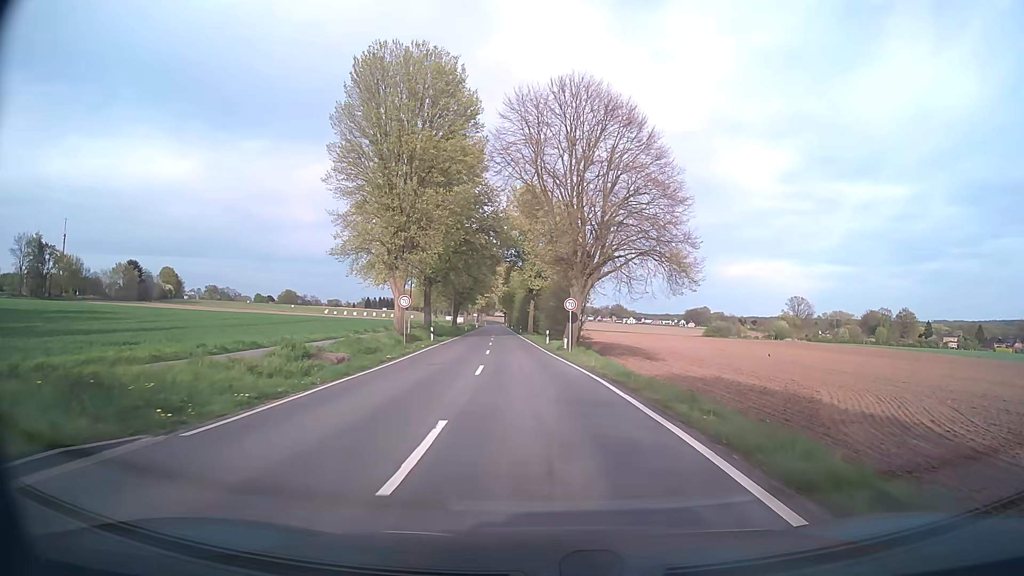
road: tertiary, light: Day
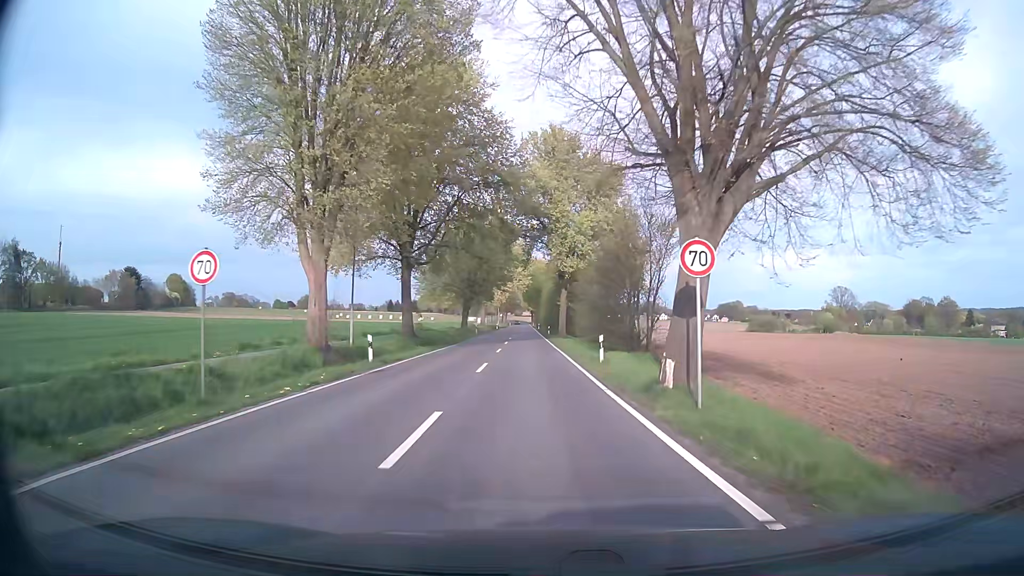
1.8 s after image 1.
(-0.6, +23.2) m; -2°
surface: asphalt
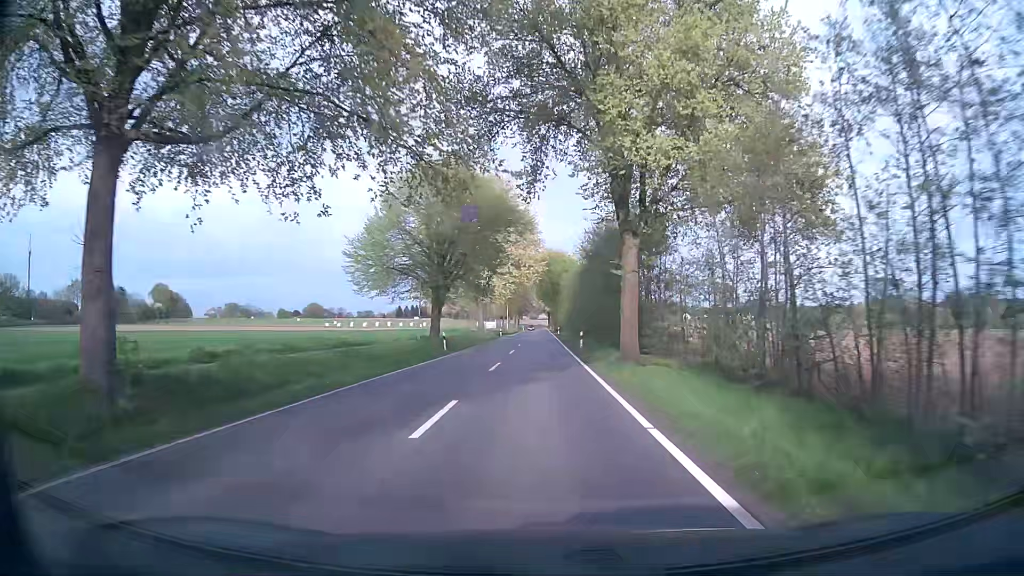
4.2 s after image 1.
(-0.5, +34.8) m; -1°
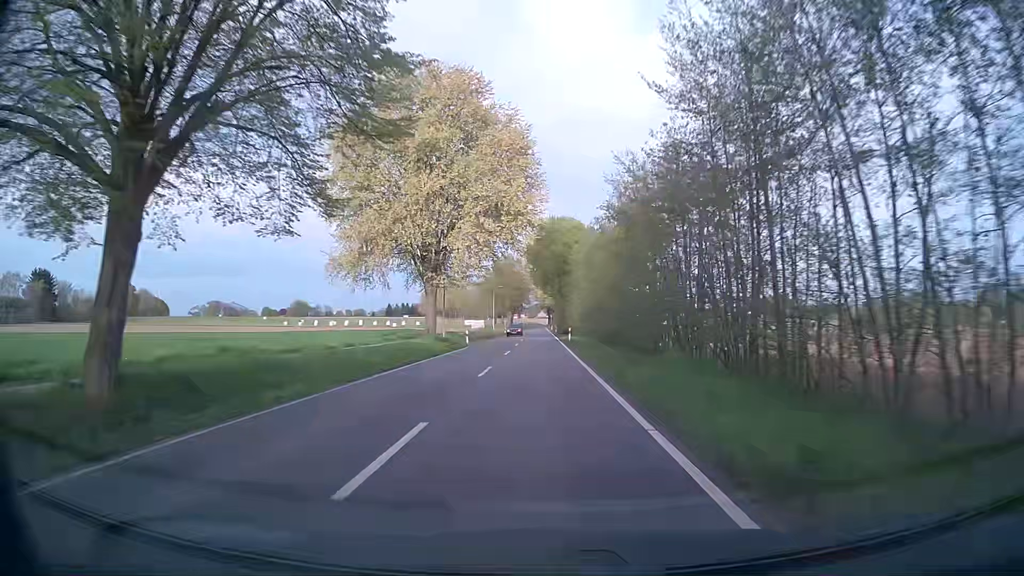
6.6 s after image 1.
(-0.2, +39.4) m; 0°
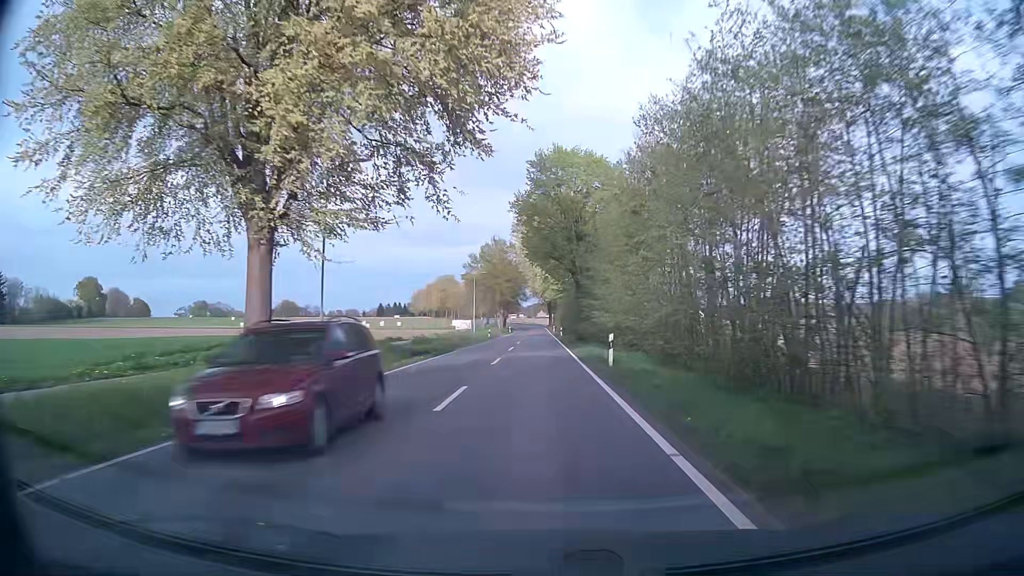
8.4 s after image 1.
(-0.1, +30.8) m; 0°
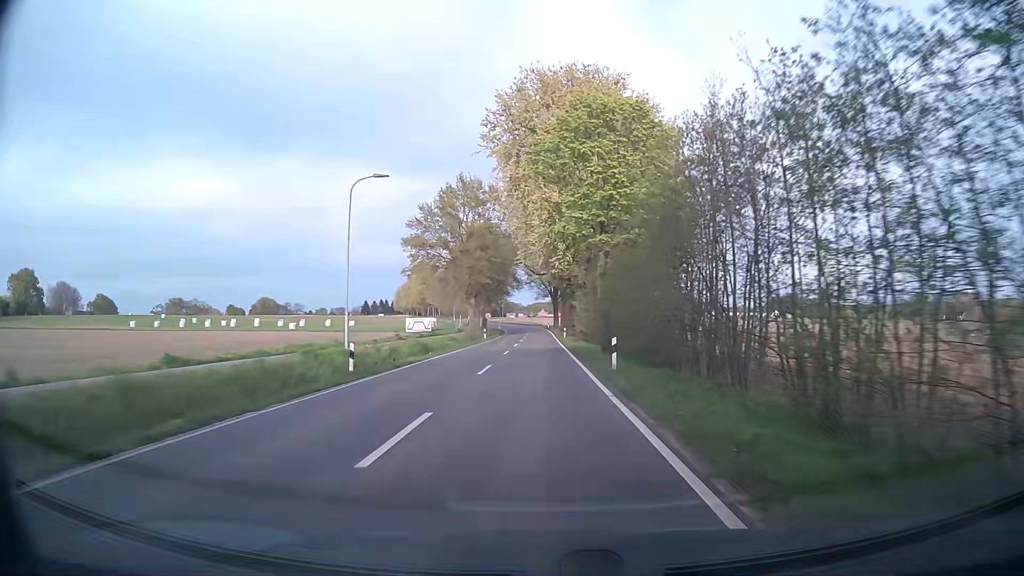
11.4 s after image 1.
(-0.1, +52.4) m; 0°
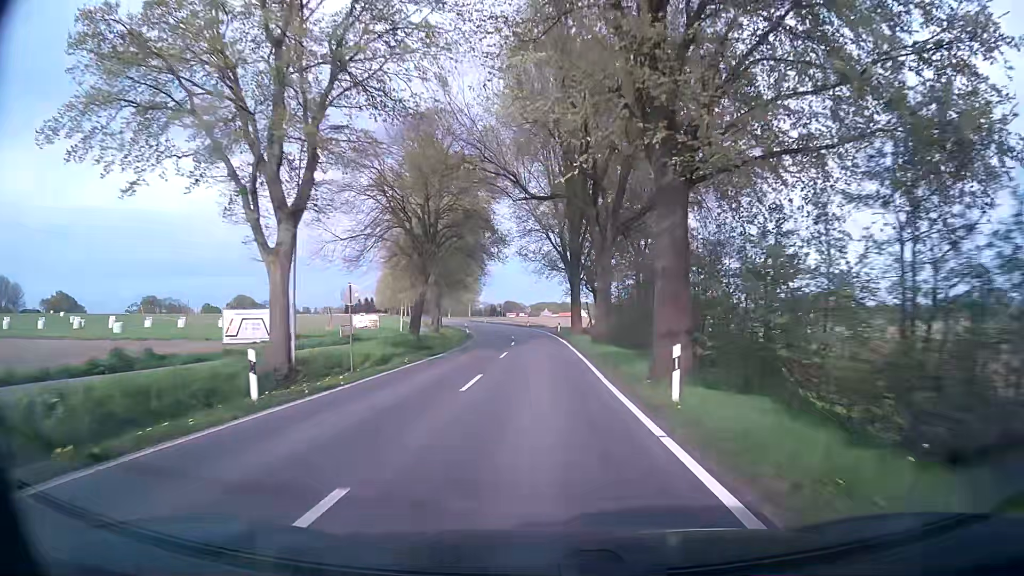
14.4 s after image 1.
(+0.1, +53.2) m; 0°
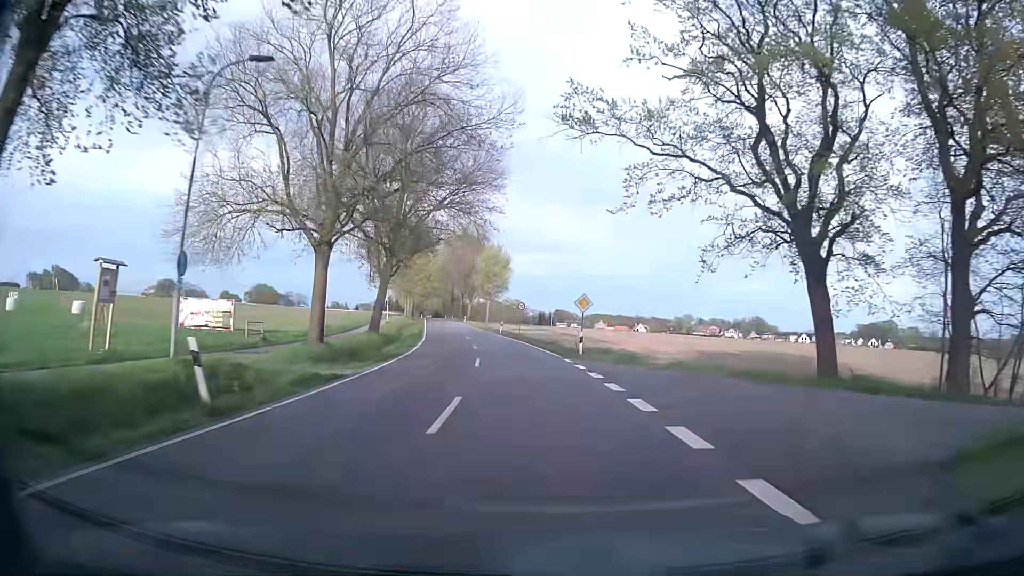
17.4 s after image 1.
(-1.2, +53.4) m; -4°
(0, +10) (-1, +20) (-2, +30) (-3, +40) (-4, +50) (-6, +60) (-7, +70) (-9, +79) (-11, +89) (-13, +99) m
